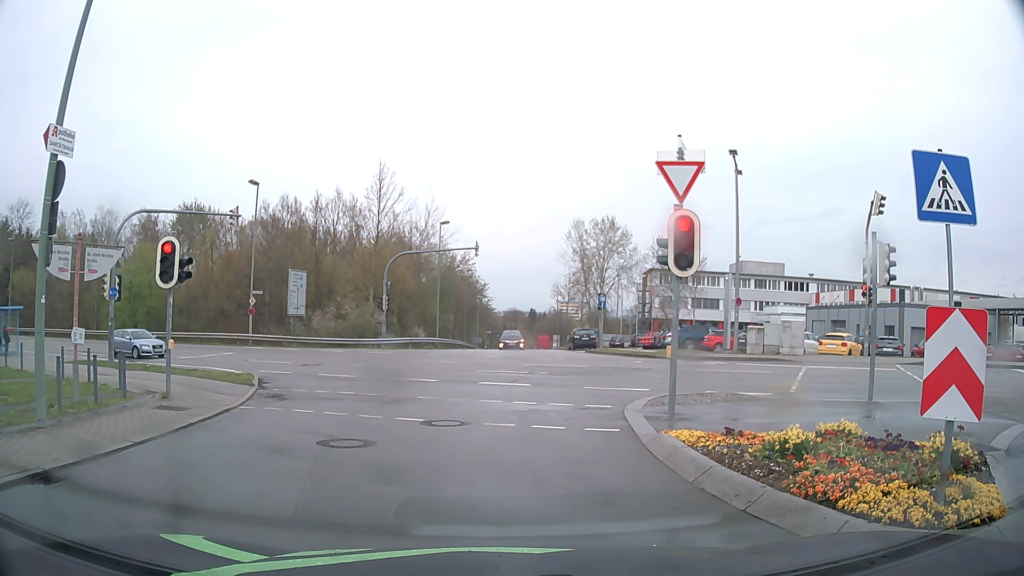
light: Day
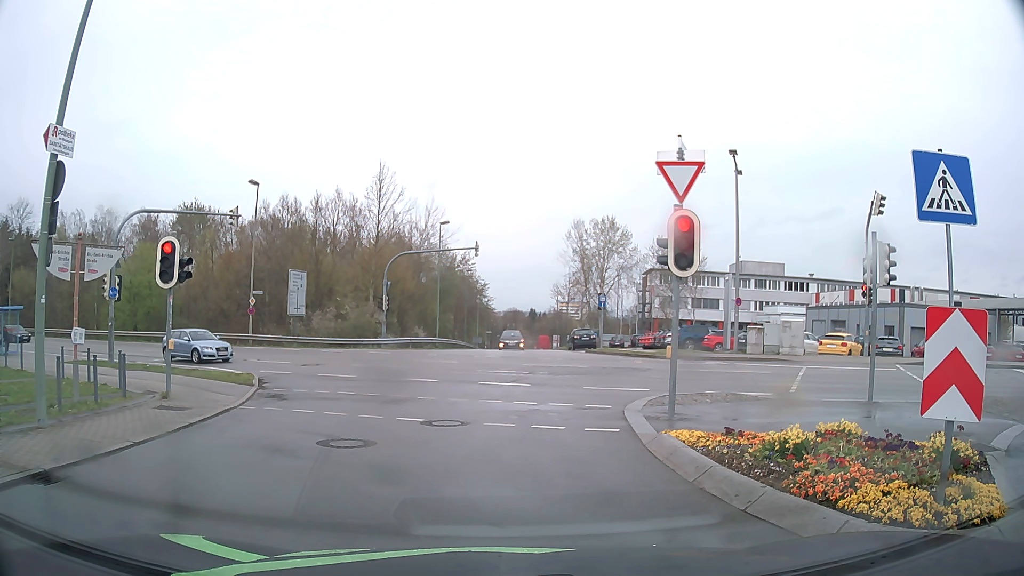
(0.0, 0.0) m; 0°
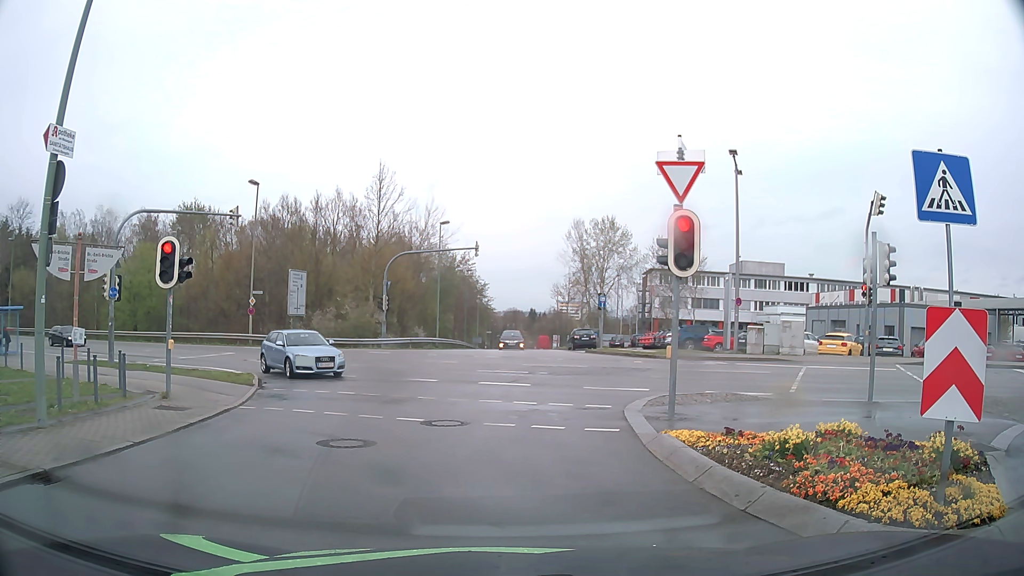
(0.0, 0.0) m; 0°
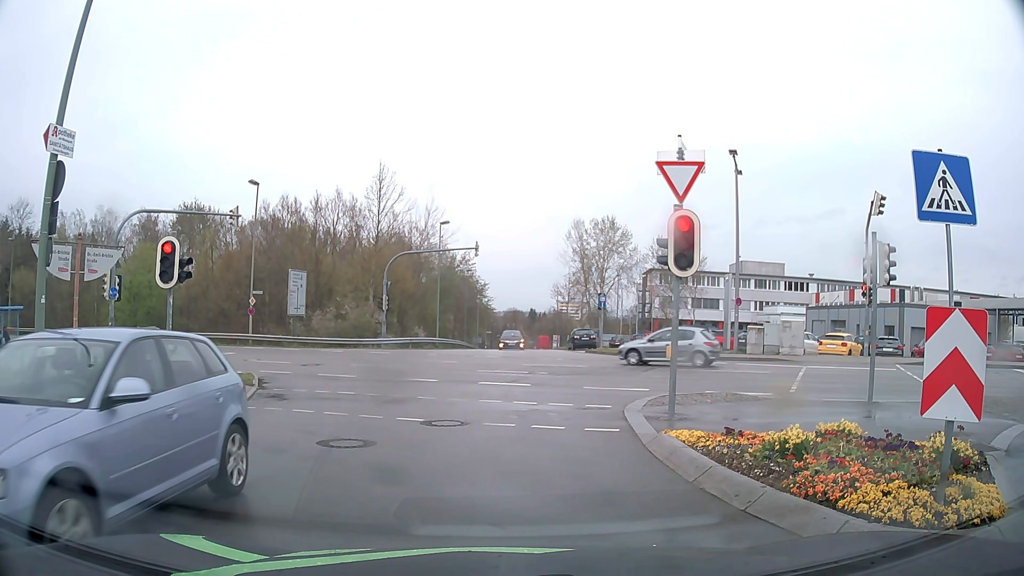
(0.0, 0.0) m; 0°
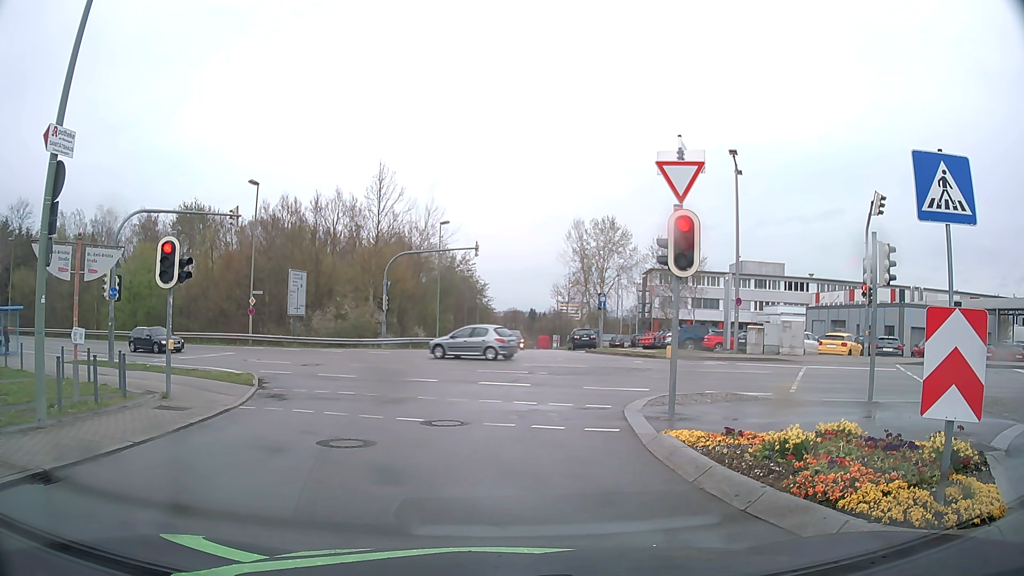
(0.0, 0.0) m; 0°
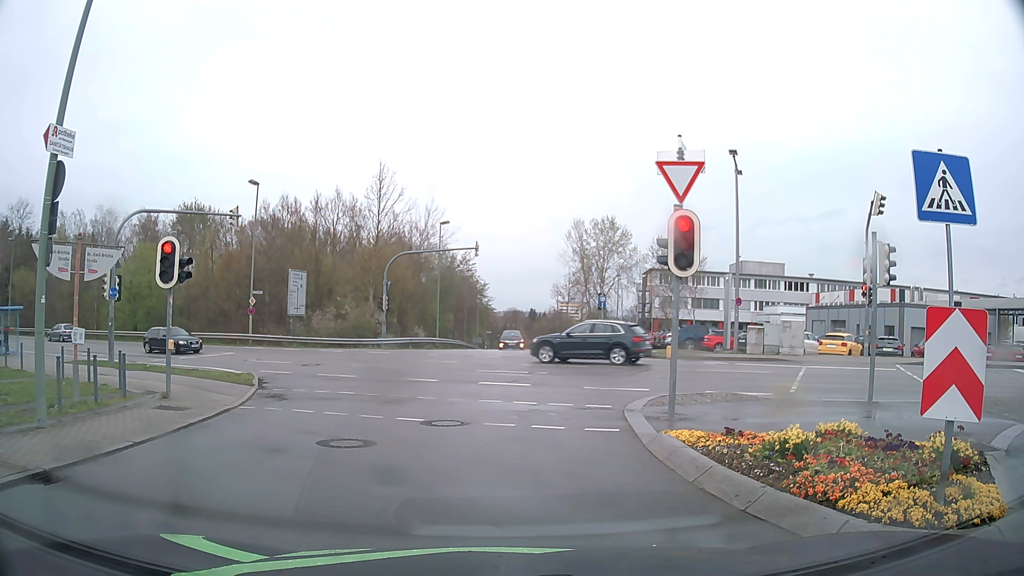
(0.0, 0.0) m; 0°
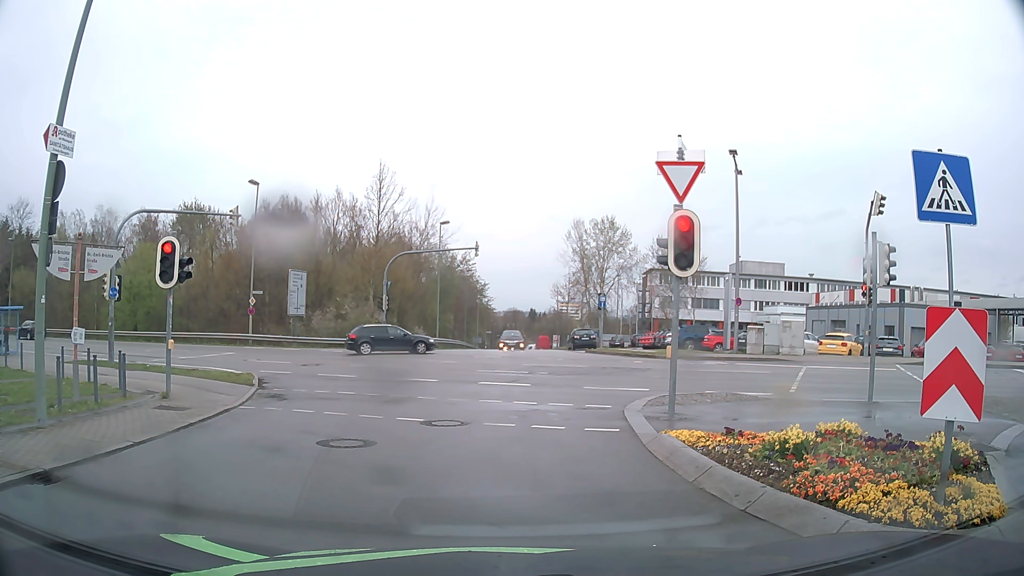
(0.0, 0.0) m; 0°
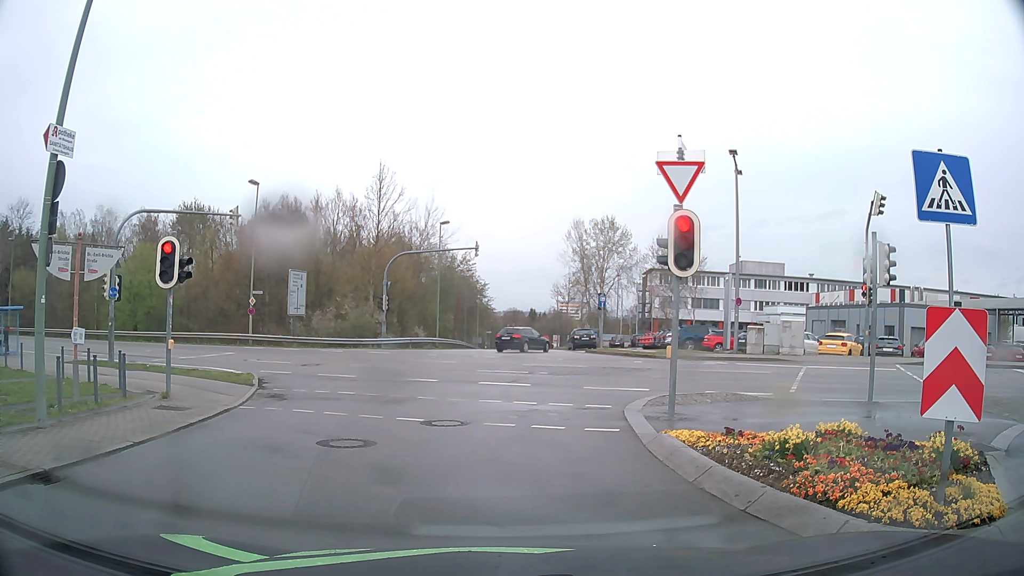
(0.0, 0.0) m; 0°
(0, +10) (+1, +20) (-3, +29) (-10, +36) (-19, +41) (-28, +45) (-37, +49) (-46, +53) (-55, +57) (-65, +61) m
